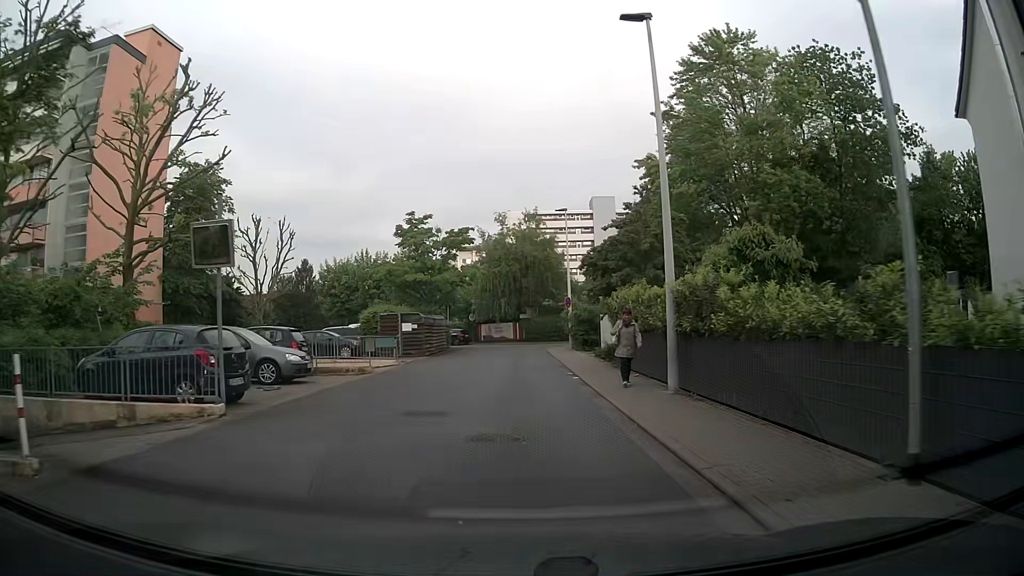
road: residential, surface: asphalt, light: Day
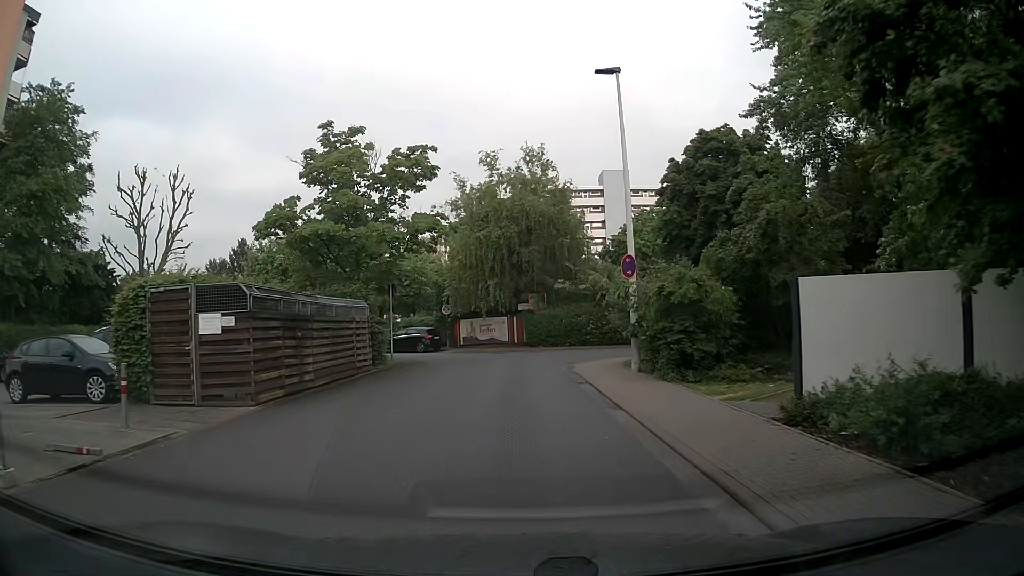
(-0.6, +21.0) m; -1°
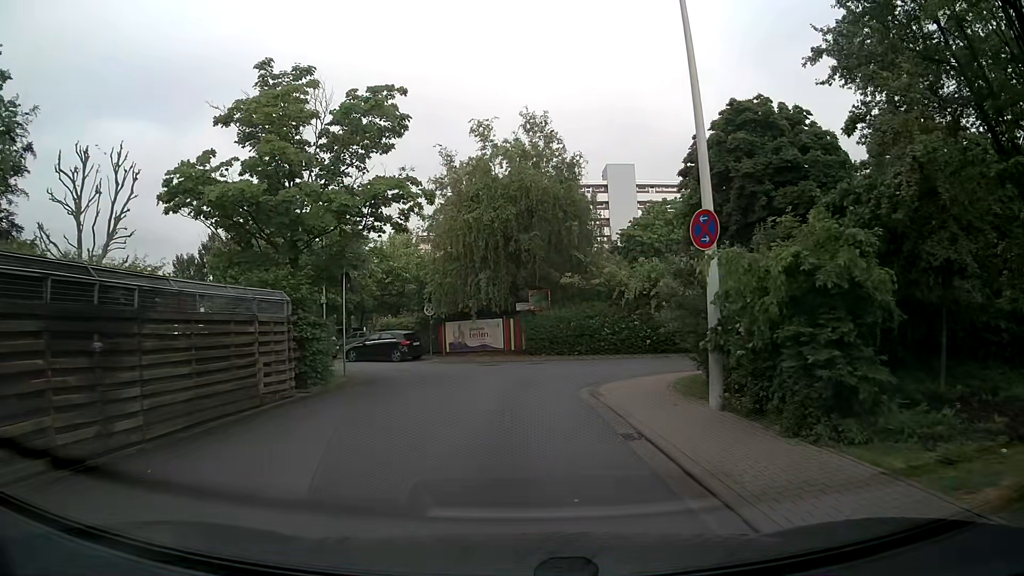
(0.0, +7.1) m; 0°
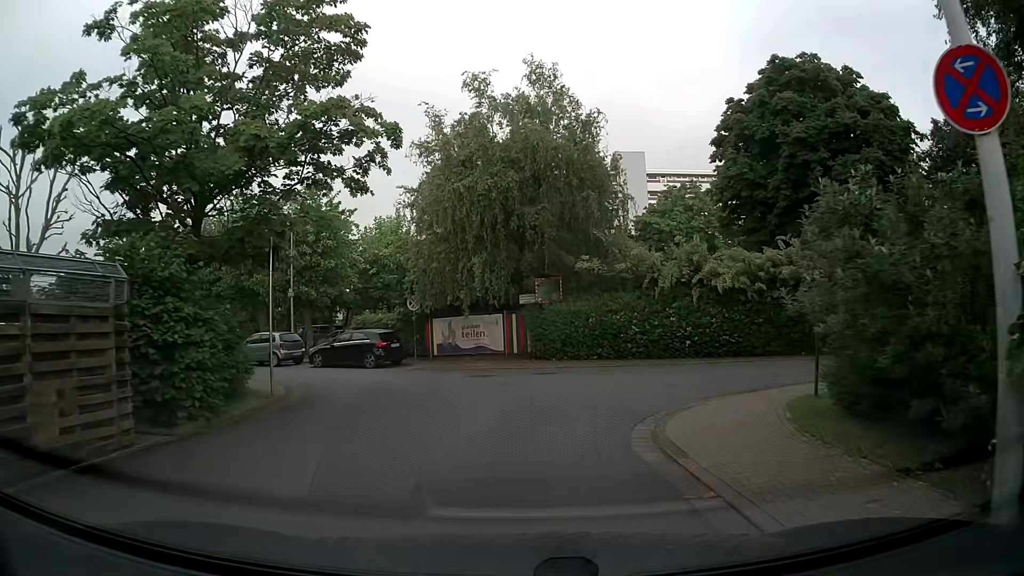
(+0.1, +6.3) m; +1°
